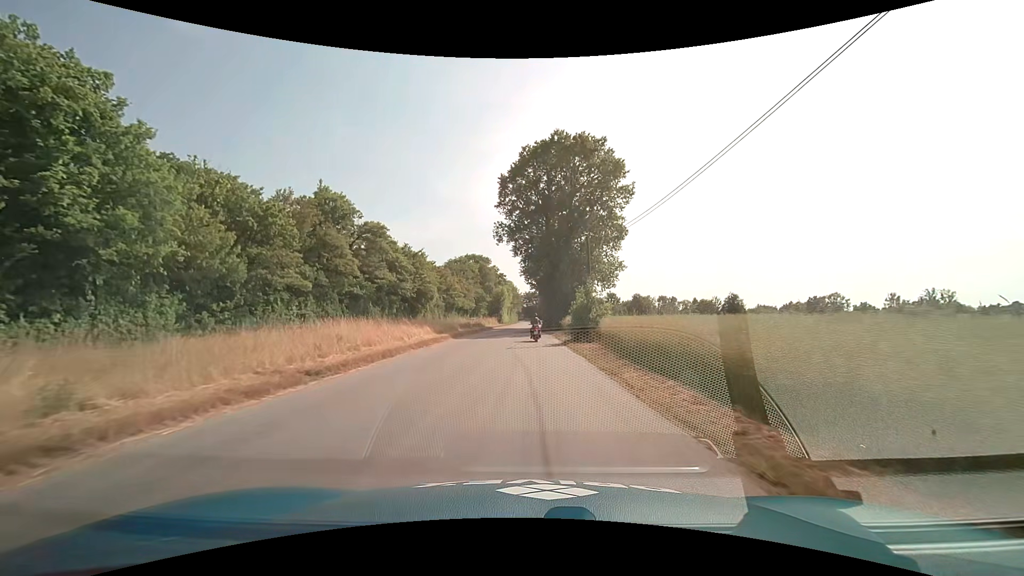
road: service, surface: asphalt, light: Day
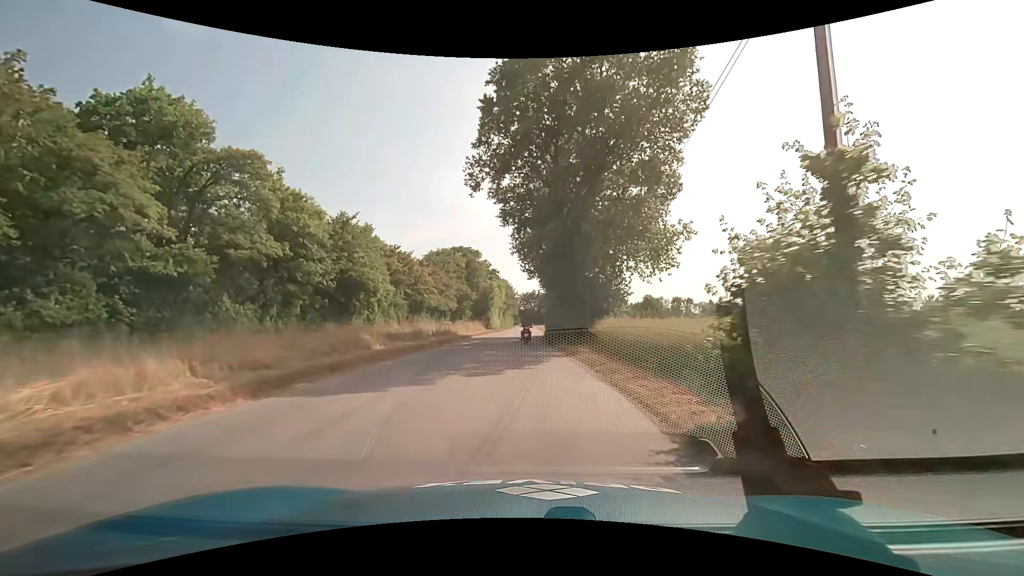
(0.0, +22.3) m; 0°
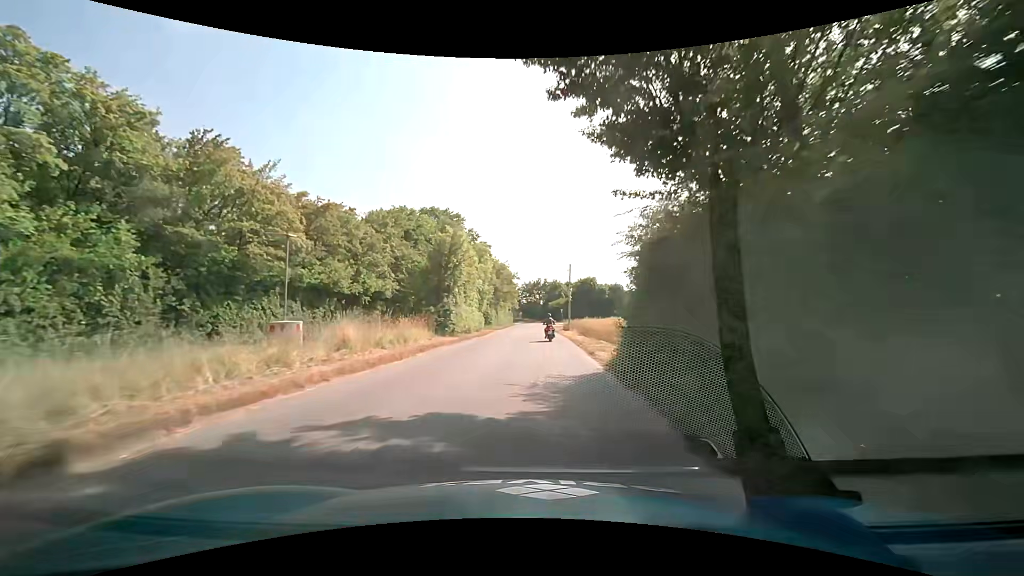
(-0.5, +37.8) m; 0°
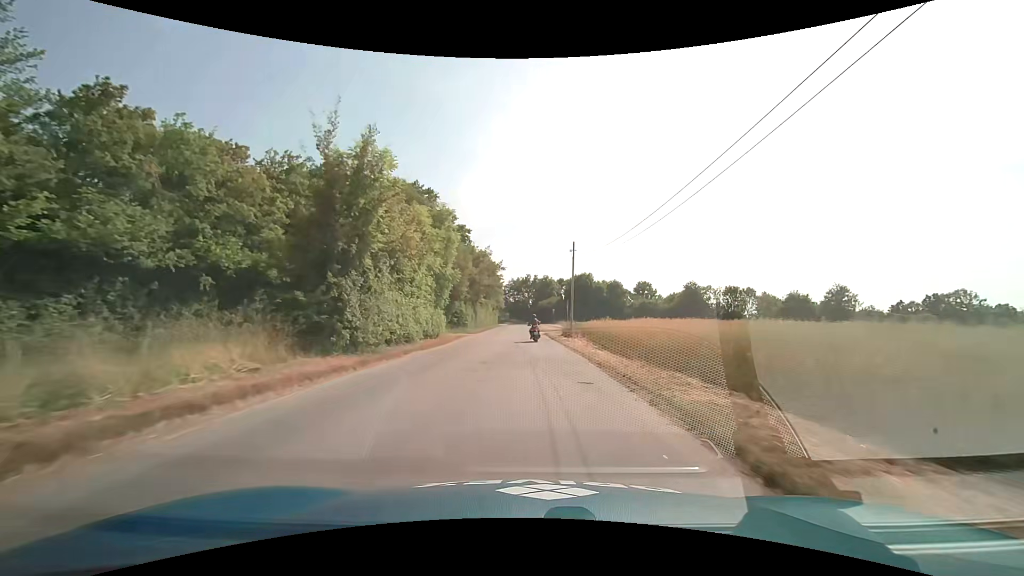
(+0.2, +15.4) m; +1°
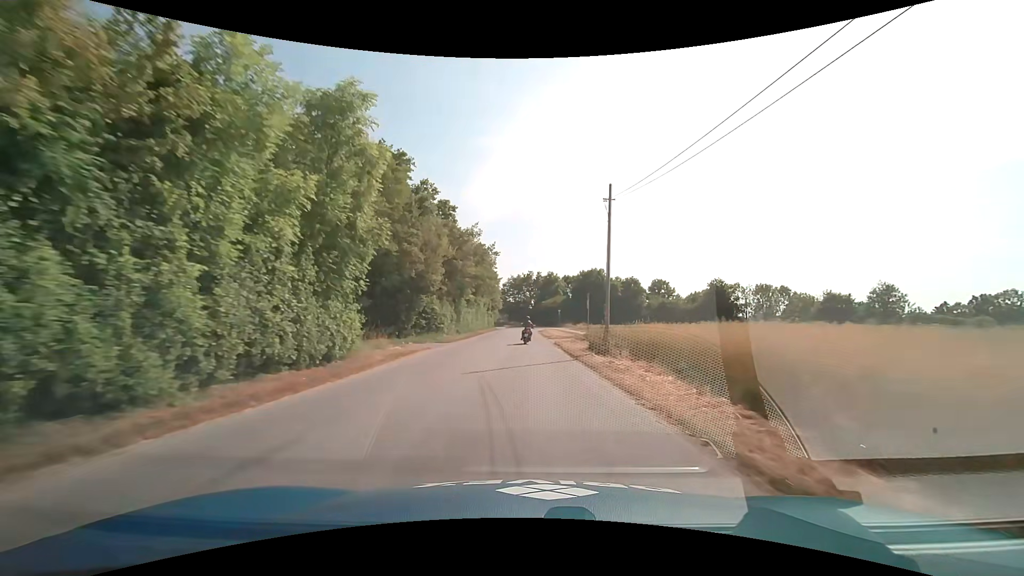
(+0.1, +15.6) m; 0°
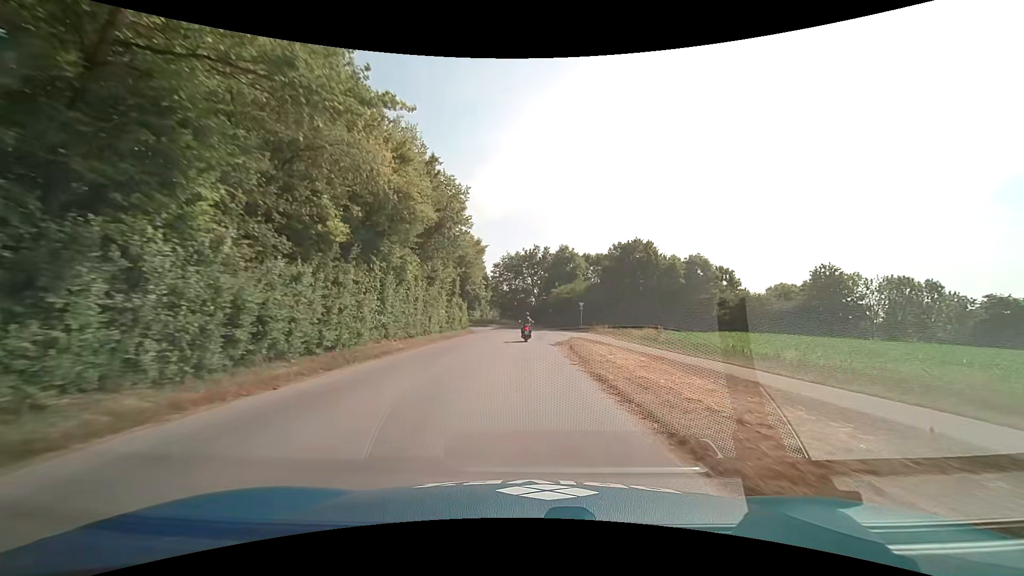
(-0.4, +38.6) m; 0°
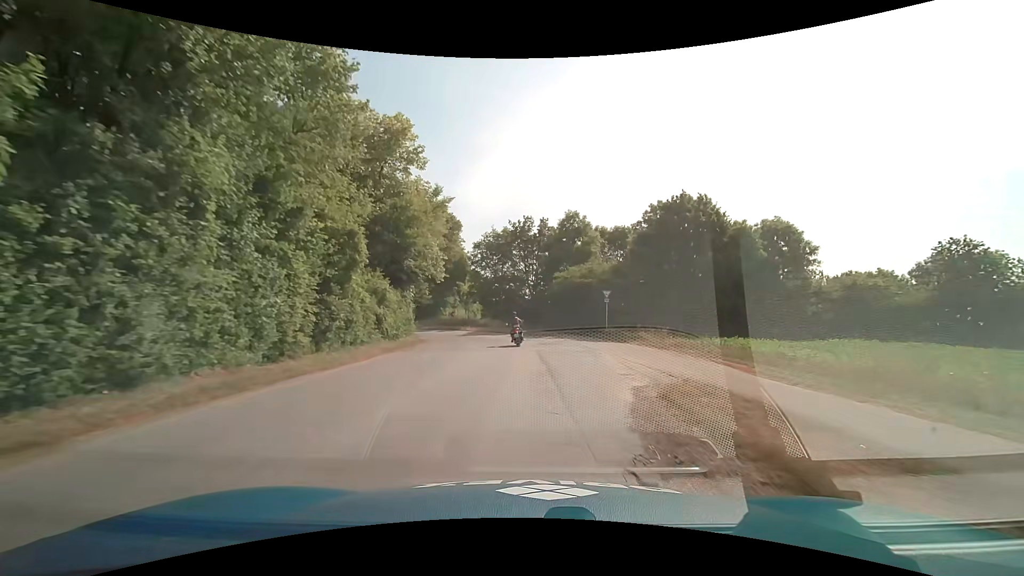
(+0.2, +22.4) m; +1°
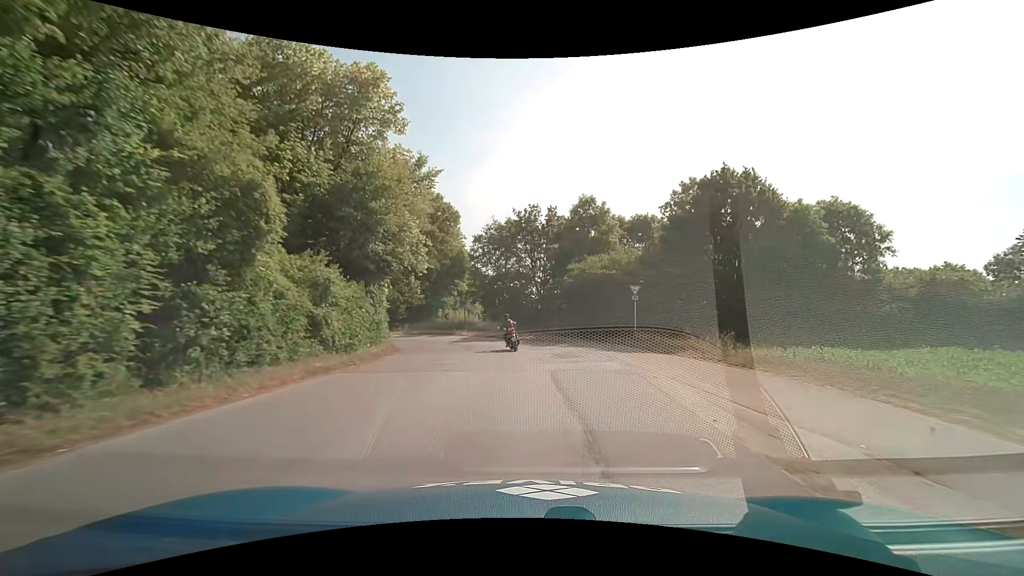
(0.0, +7.1) m; -1°
(0, +10) (0, +20) (-2, +30) (-8, +38) (-17, +42) (-27, +43) (-37, +41) (-46, +40) (-56, +38) (-66, +36) m
